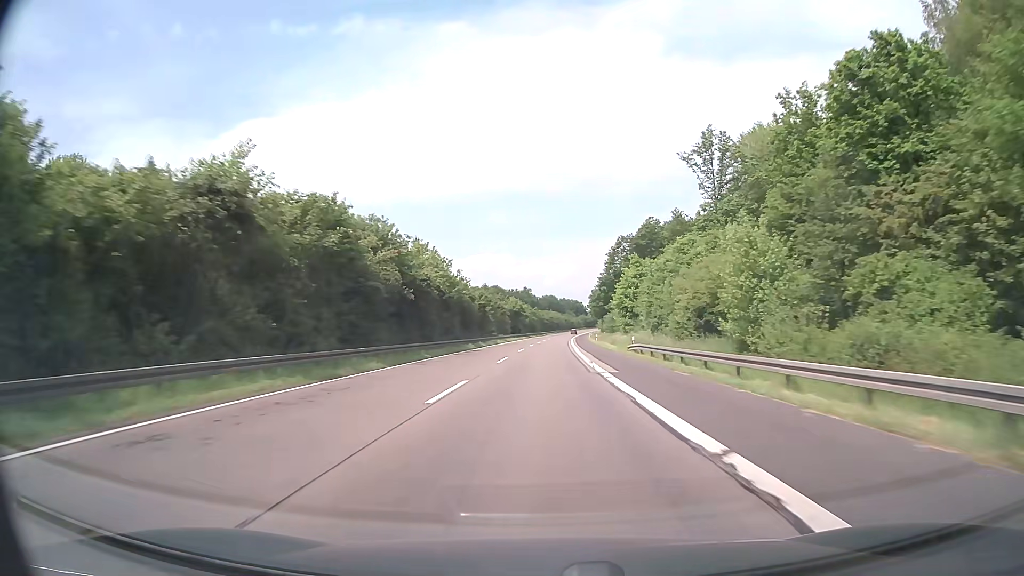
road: motorway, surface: asphalt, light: Day
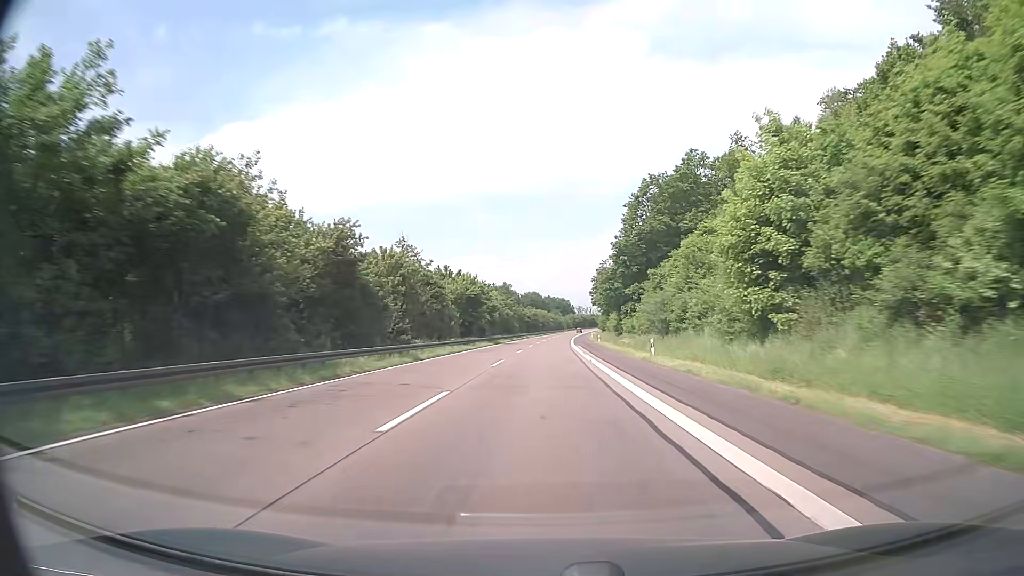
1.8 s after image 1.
(+0.6, +57.0) m; +1°
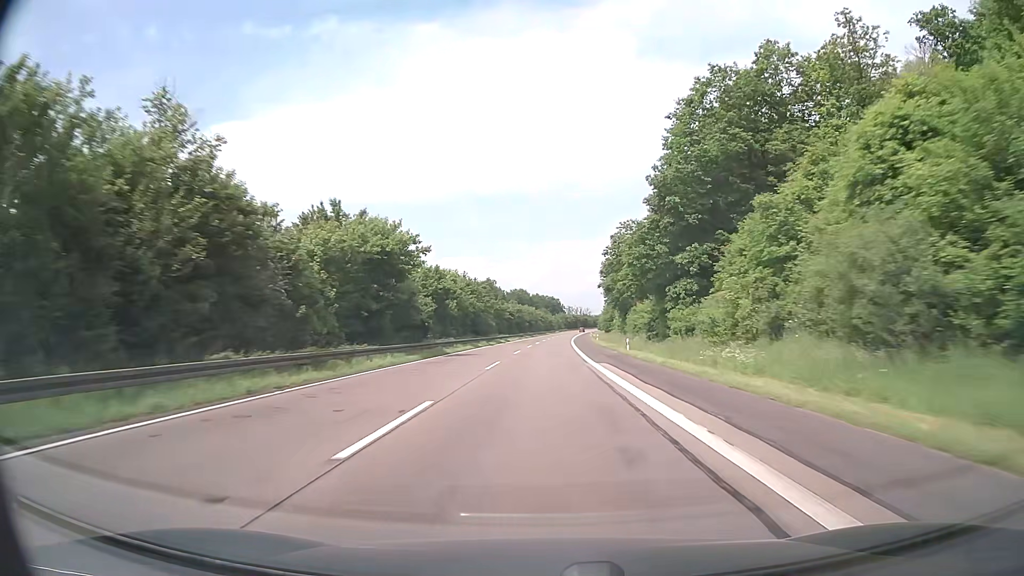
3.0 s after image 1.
(+0.4, +38.0) m; +1°
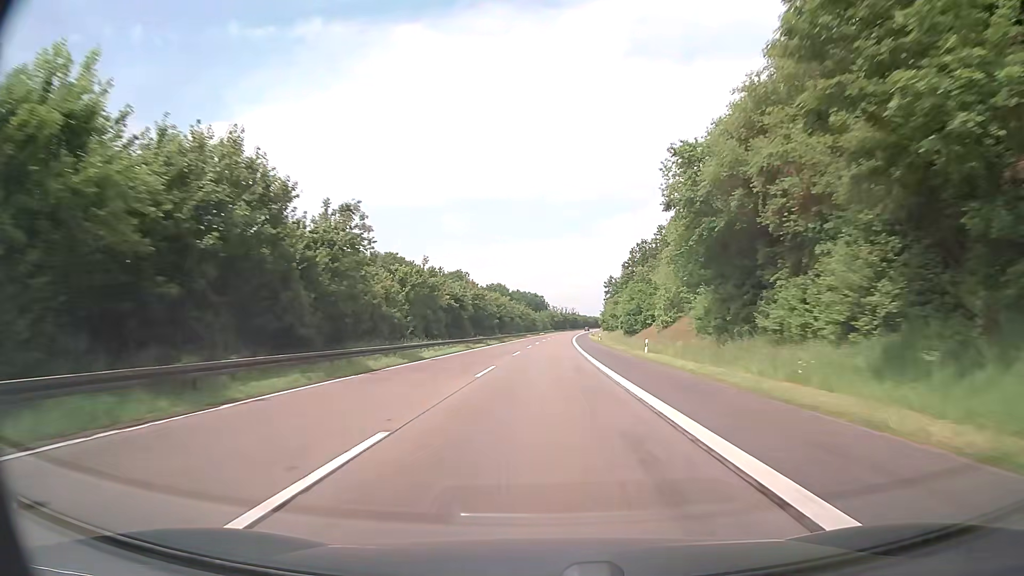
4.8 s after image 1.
(+0.7, +57.0) m; +2°
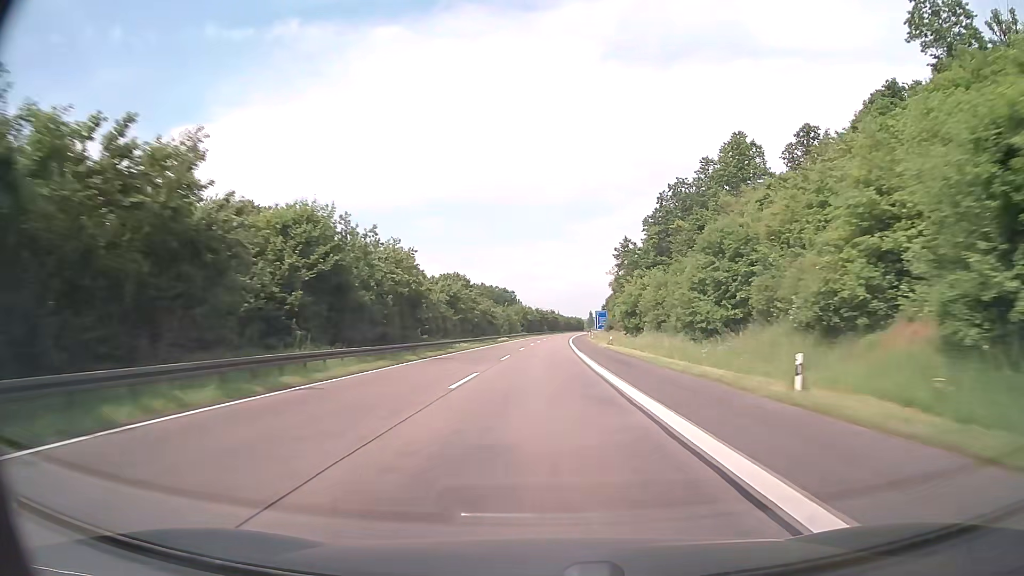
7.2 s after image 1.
(+1.2, +75.9) m; +2°
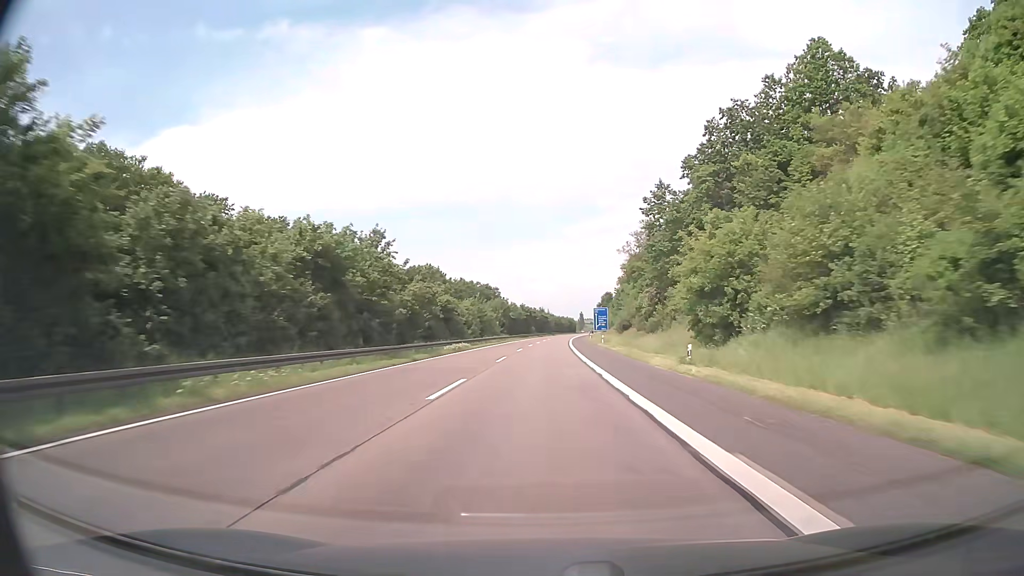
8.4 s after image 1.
(+0.3, +38.0) m; +1°
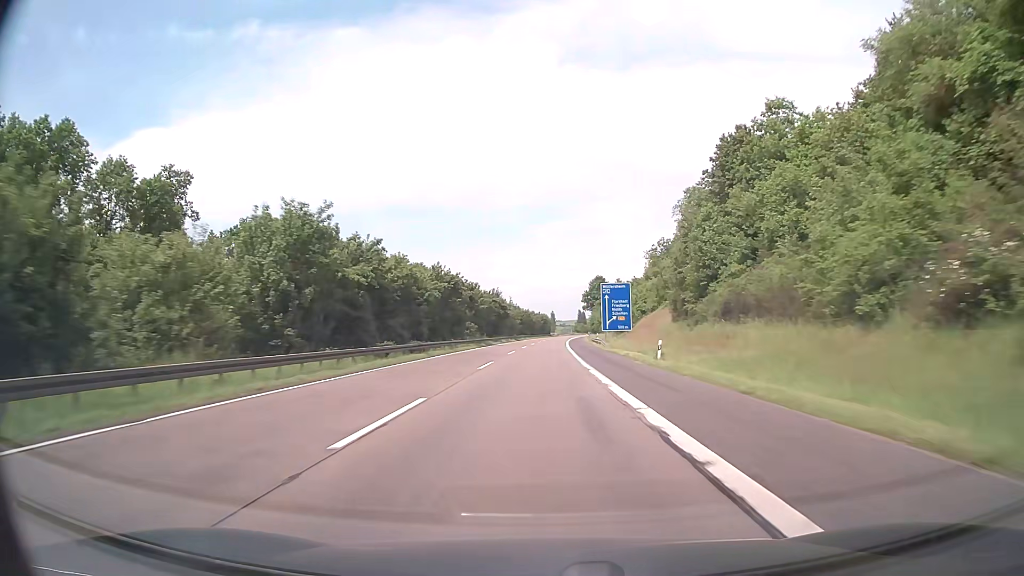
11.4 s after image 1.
(+2.0, +94.9) m; +3°
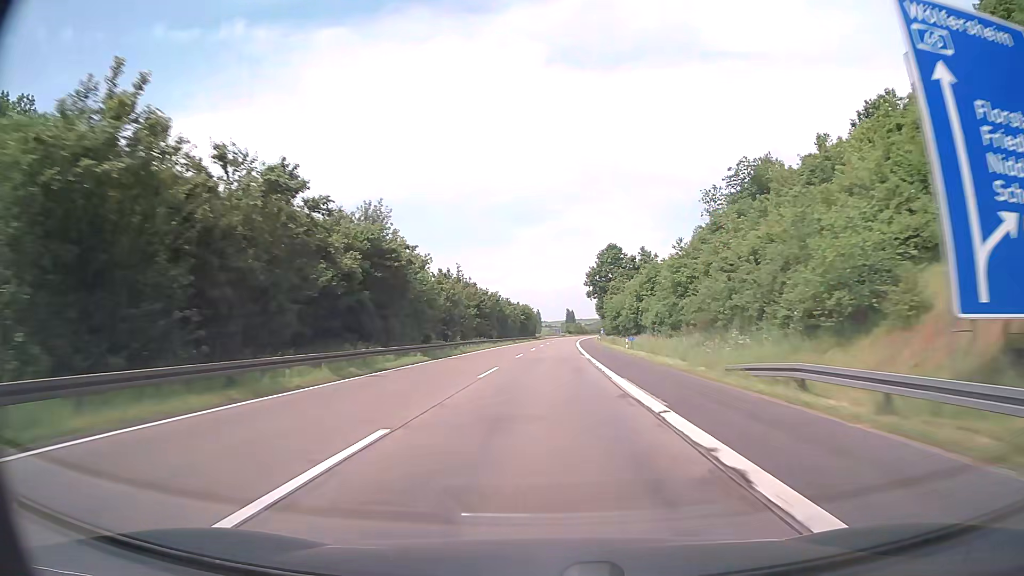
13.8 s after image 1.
(+0.8, +76.0) m; +1°
(0, +10) (0, +20) (0, +30) (0, +40) (+1, +50) (+1, +60) (+1, +70) (+2, +80) (+2, +90) (+3, +100) m
